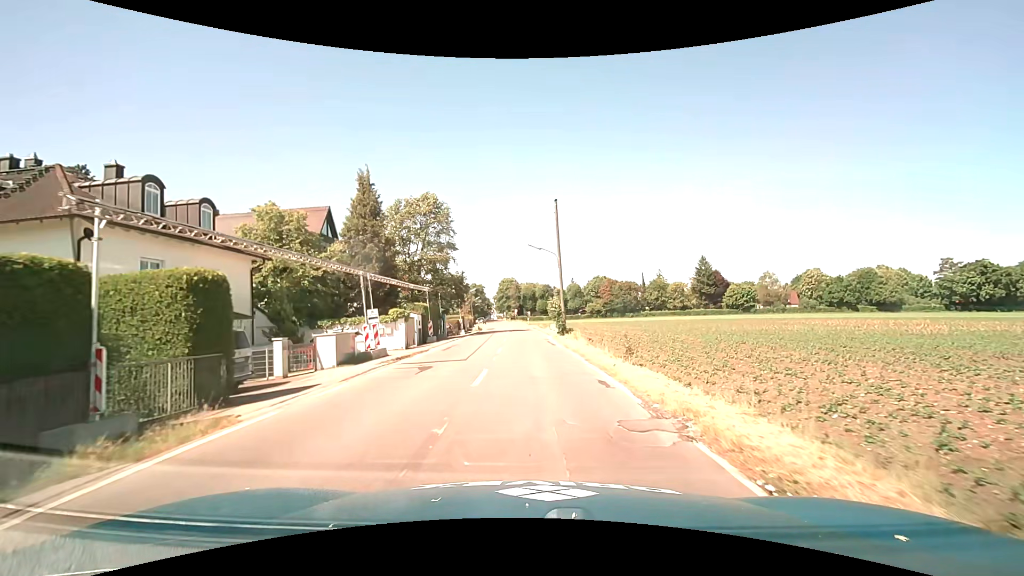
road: tertiary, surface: asphalt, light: Day
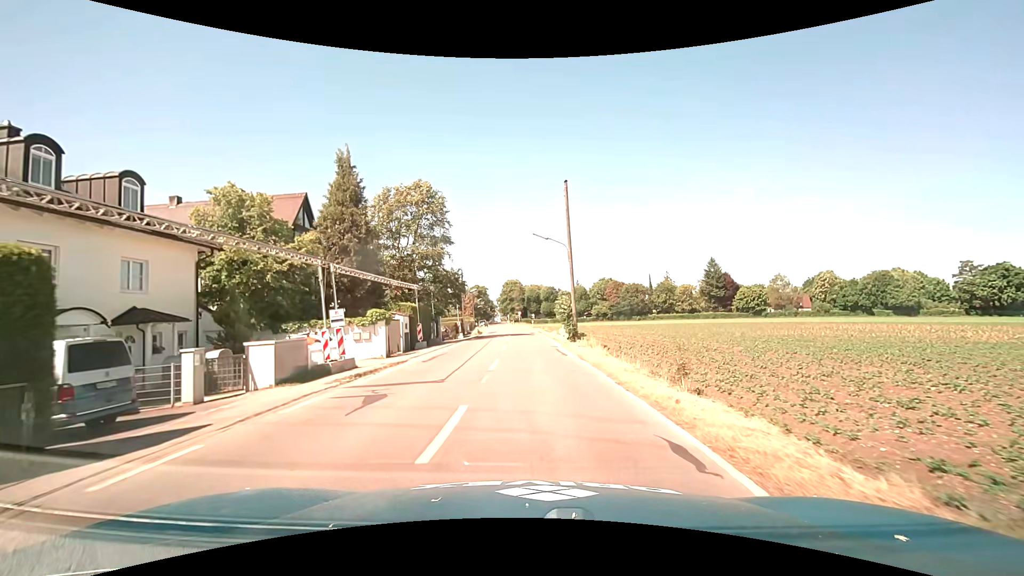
(-0.1, +5.0) m; -1°
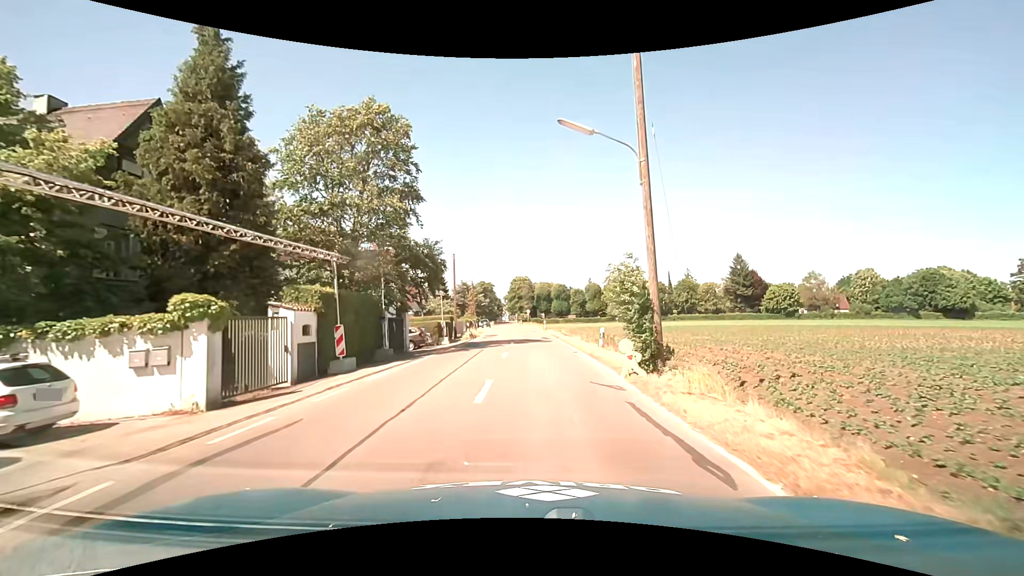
(-0.3, +15.1) m; -1°
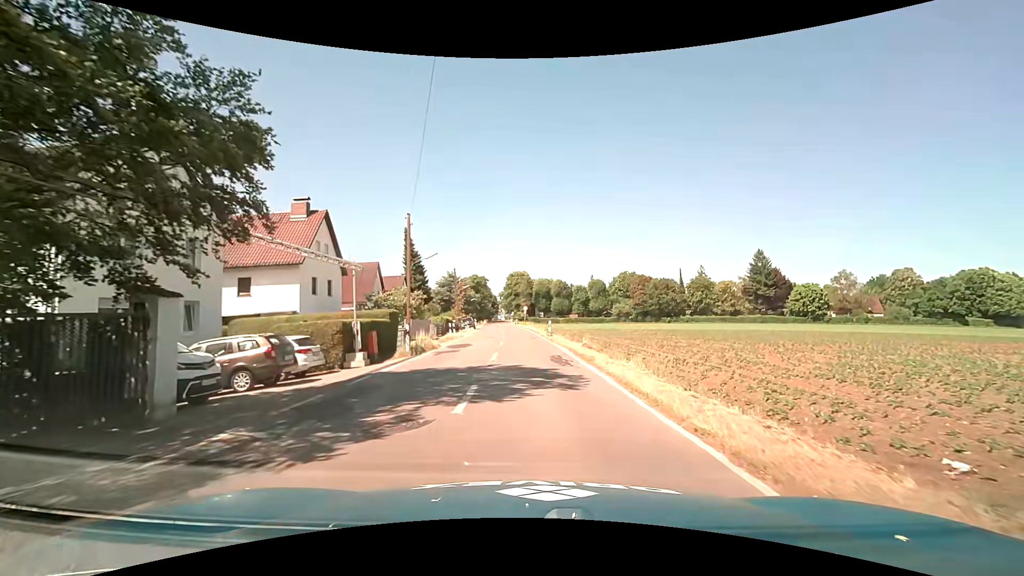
(-0.1, +18.9) m; 0°
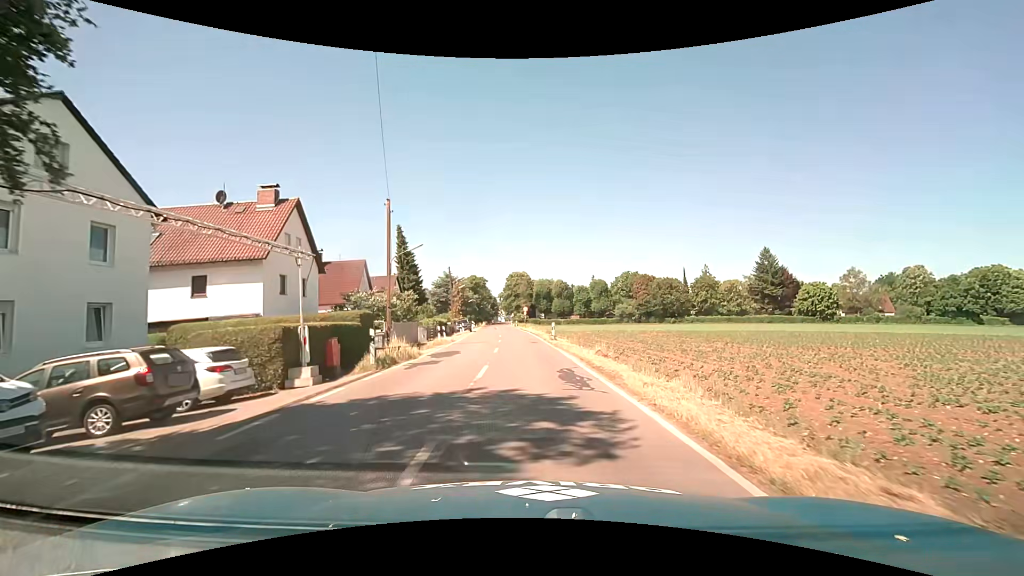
(0.0, +4.6) m; 0°
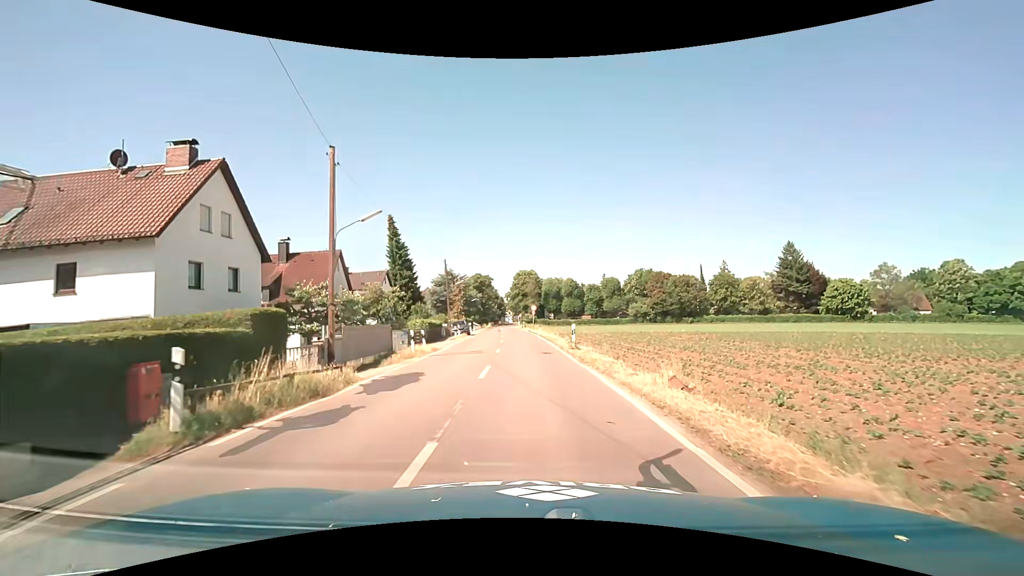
(0.0, +9.0) m; -1°
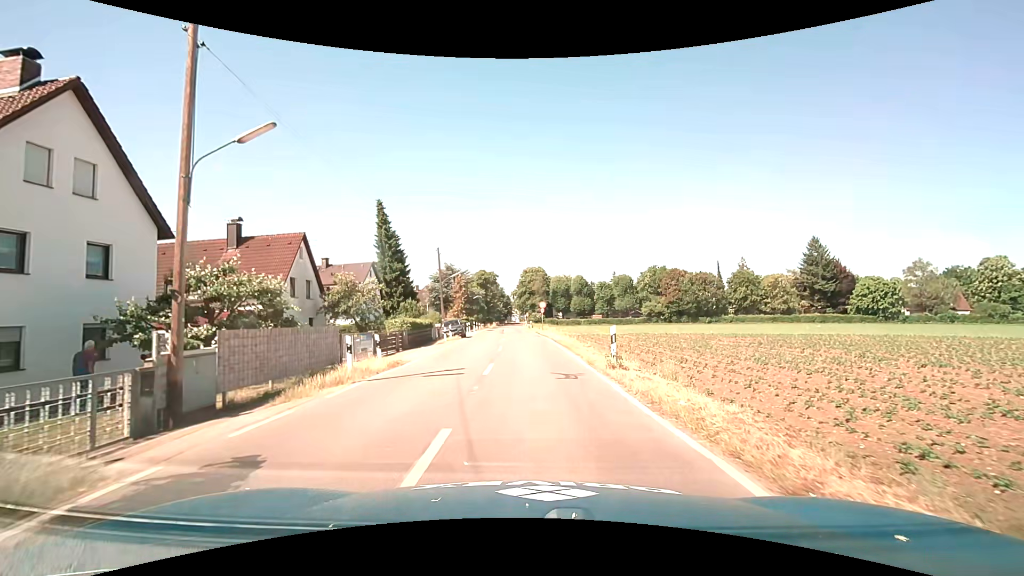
(0.0, +8.5) m; -1°
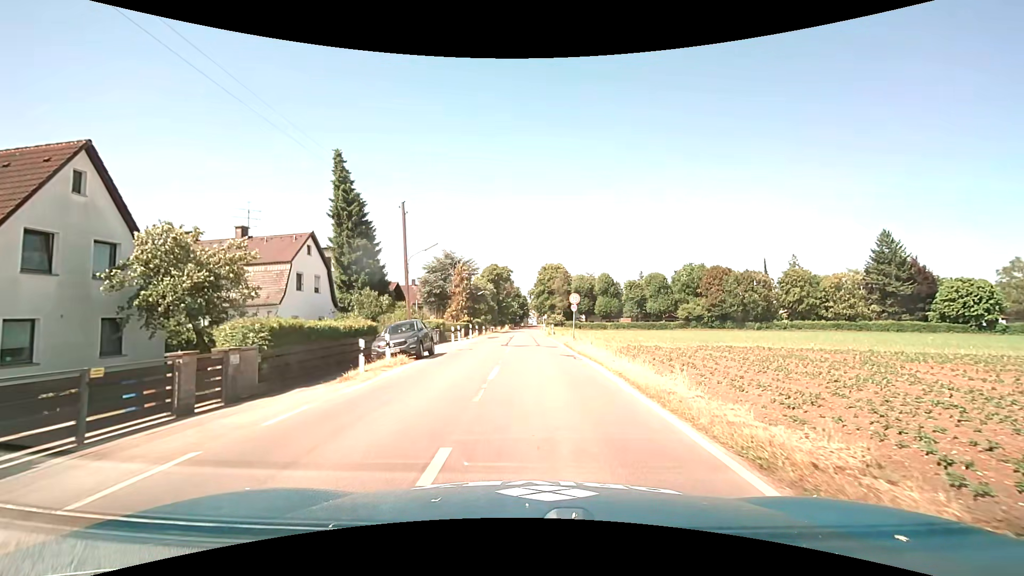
(-0.2, +19.0) m; -2°
(0, +10) (0, +20) (0, +30) (0, +40) (0, +50) (0, +60) (0, +70) (-1, +80) (0, +90) (0, +100) m
